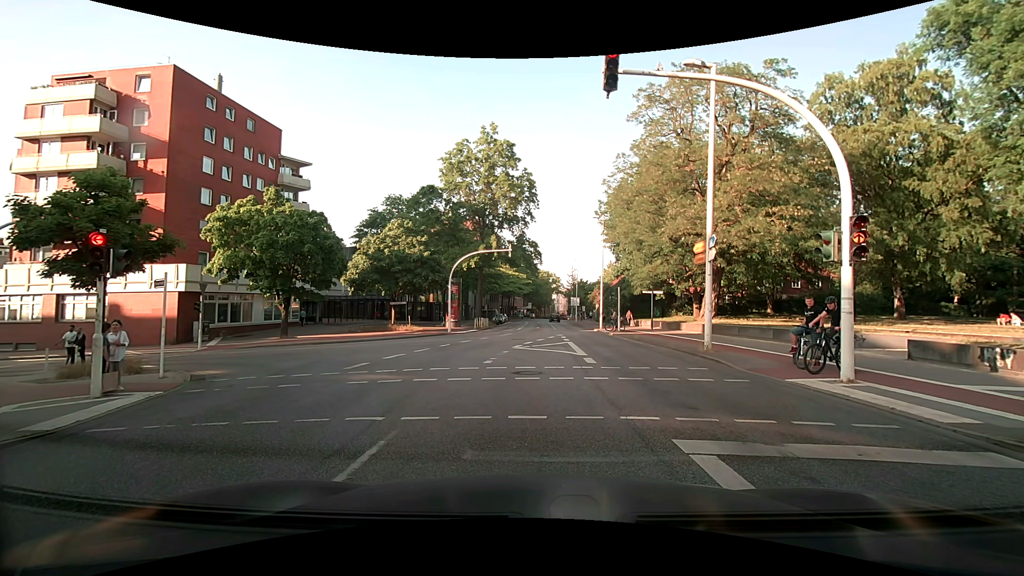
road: secondary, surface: asphalt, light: Day
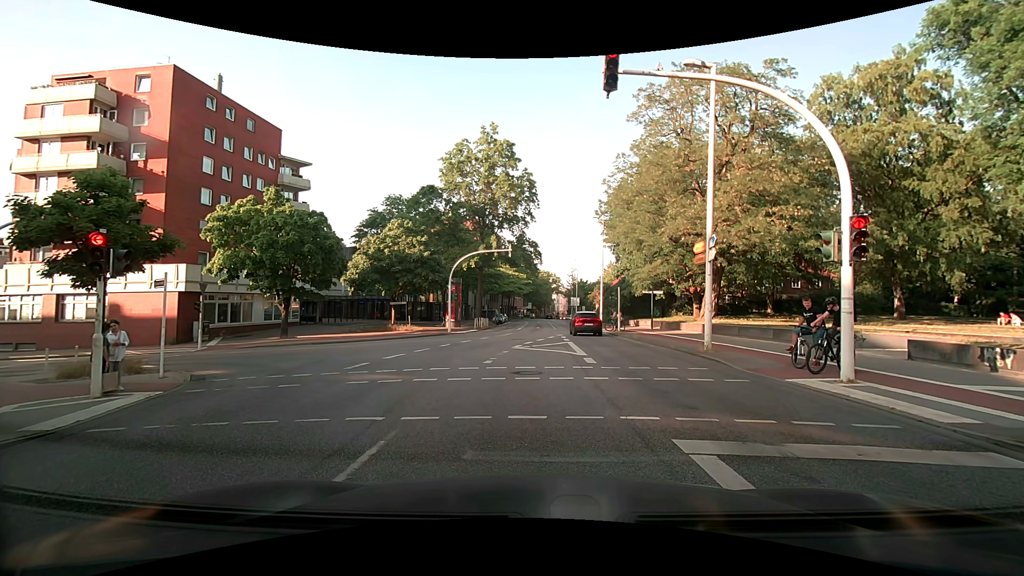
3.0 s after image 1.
(0.0, 0.0) m; 0°
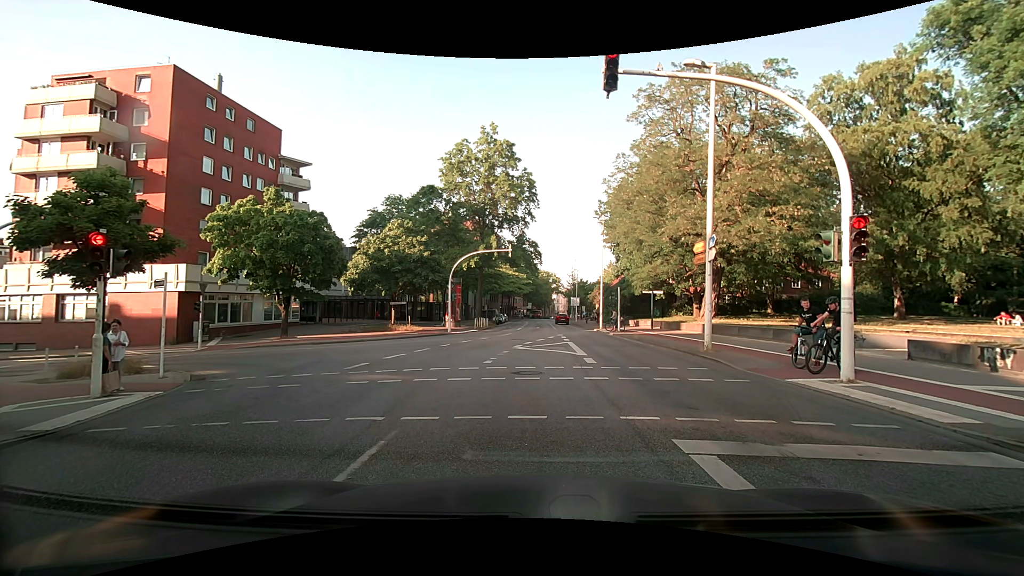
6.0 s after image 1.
(0.0, 0.0) m; 0°
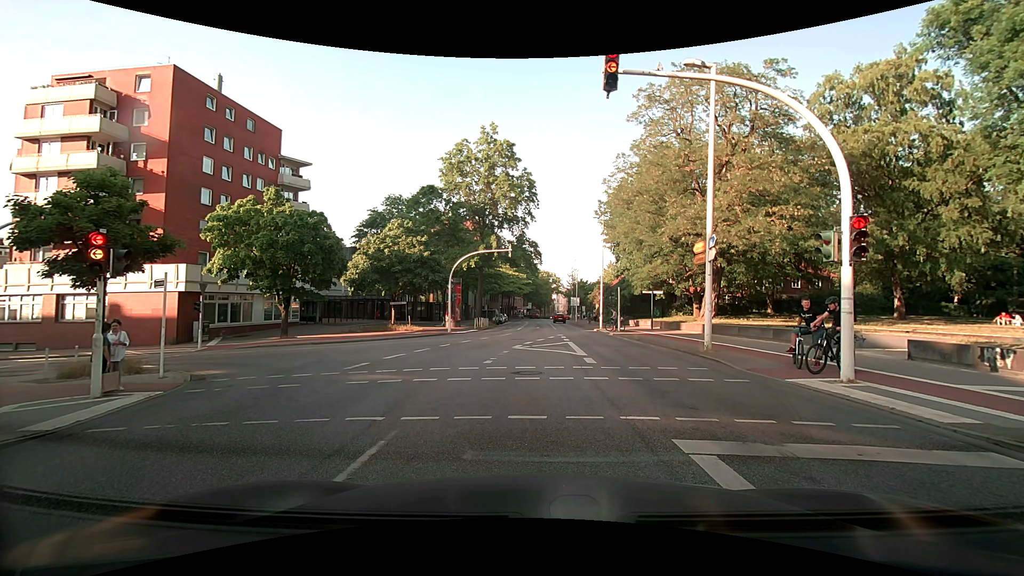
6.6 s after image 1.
(0.0, 0.0) m; 0°
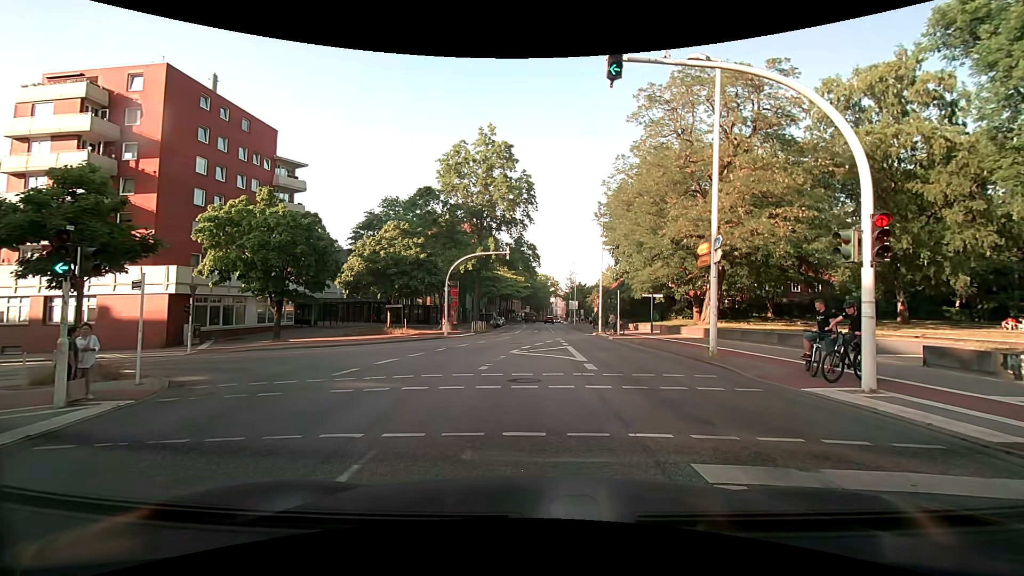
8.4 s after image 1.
(0.0, +0.7) m; 0°
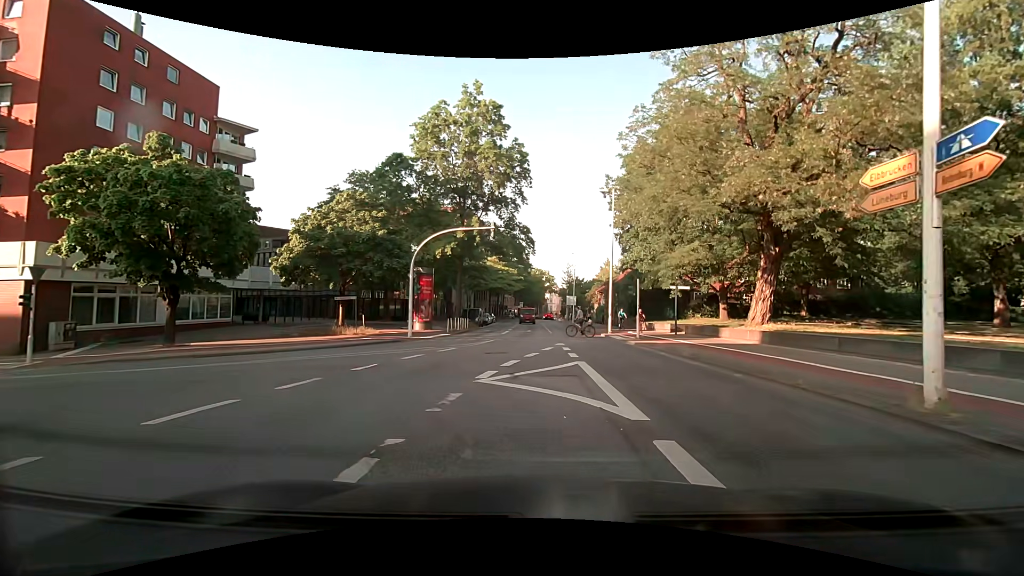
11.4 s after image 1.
(+0.1, +9.5) m; +1°
